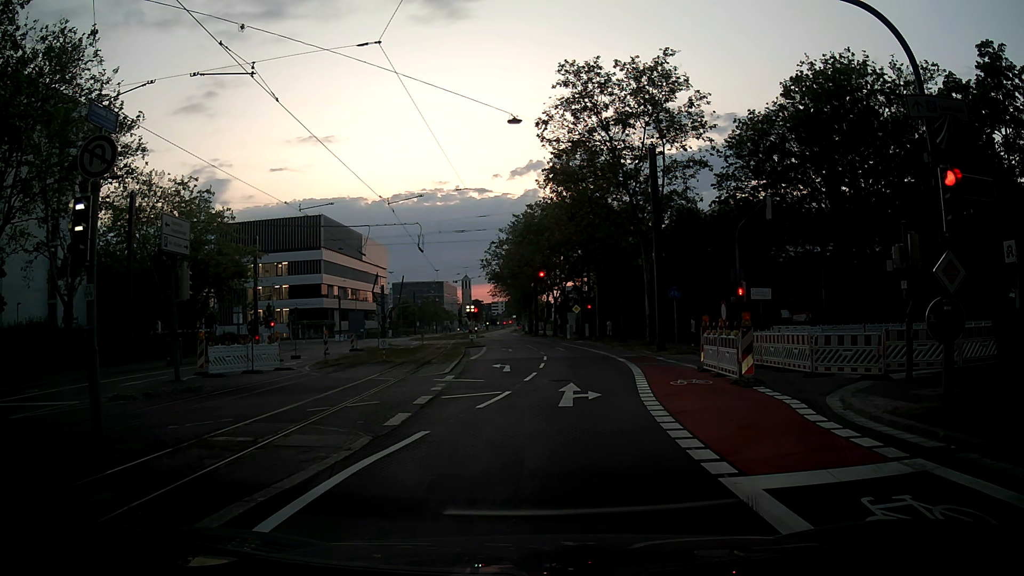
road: secondary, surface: asphalt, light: Dusk
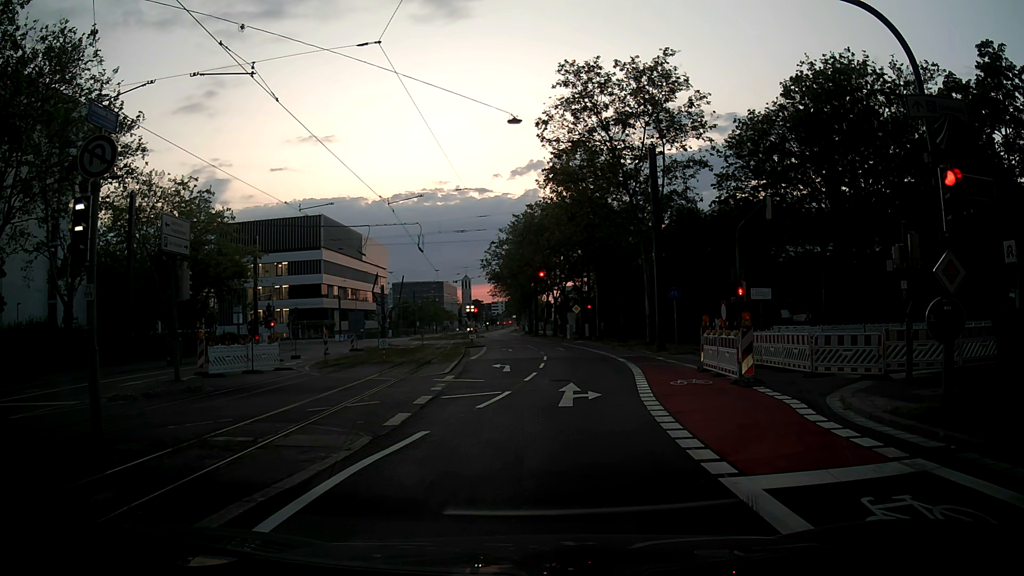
(0.0, 0.0) m; 0°
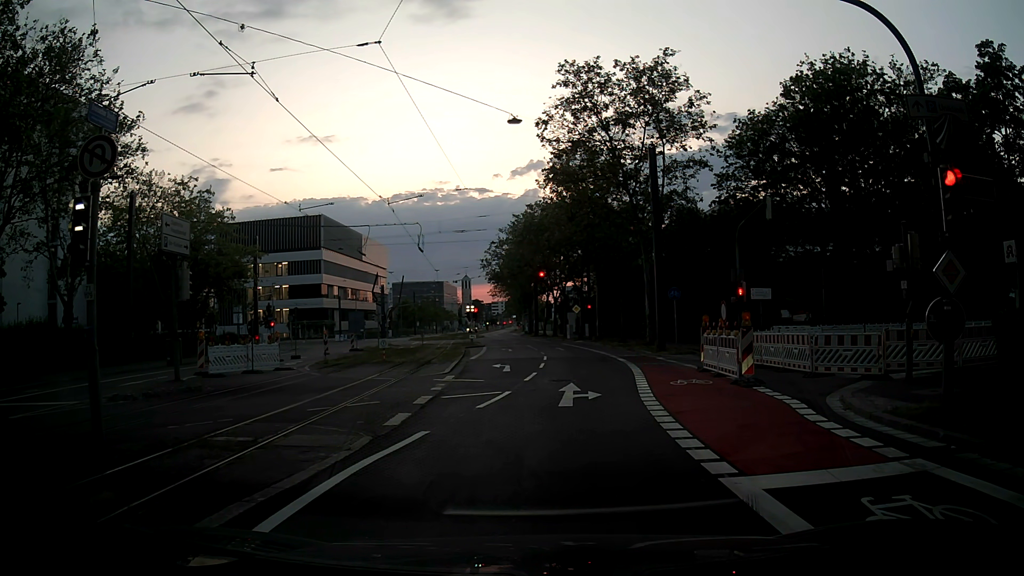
(0.0, 0.0) m; 0°
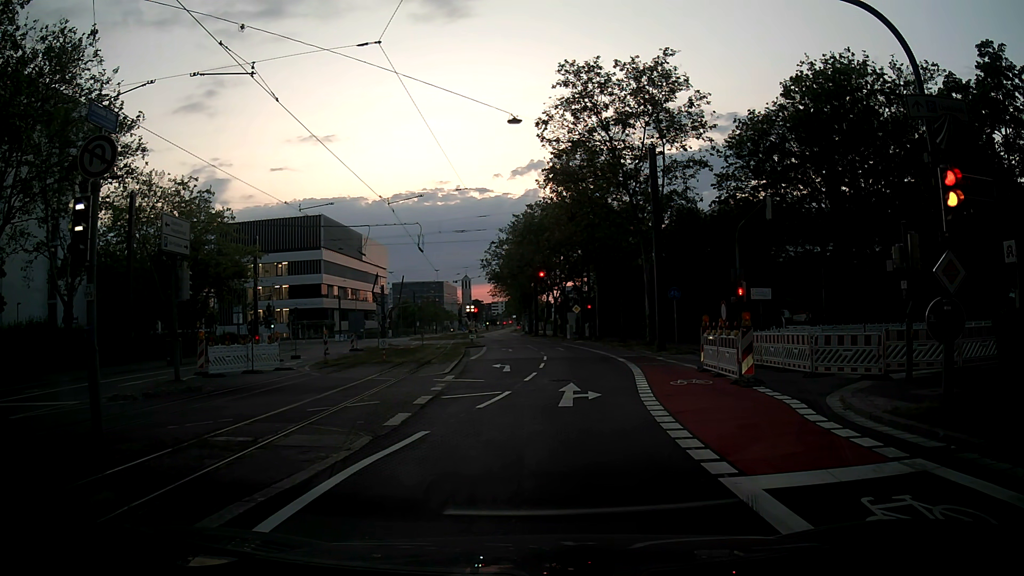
(0.0, 0.0) m; 0°
